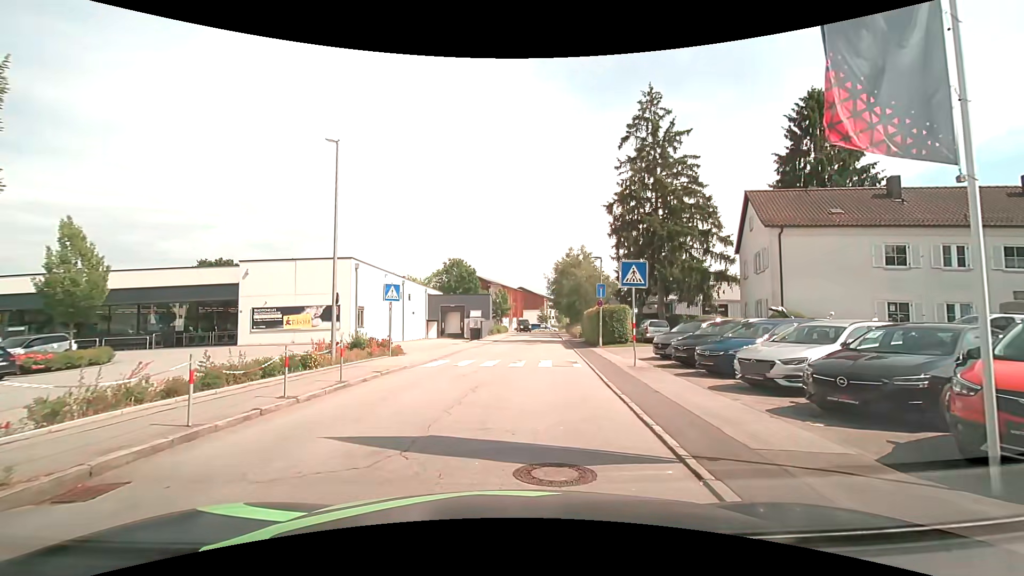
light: Day
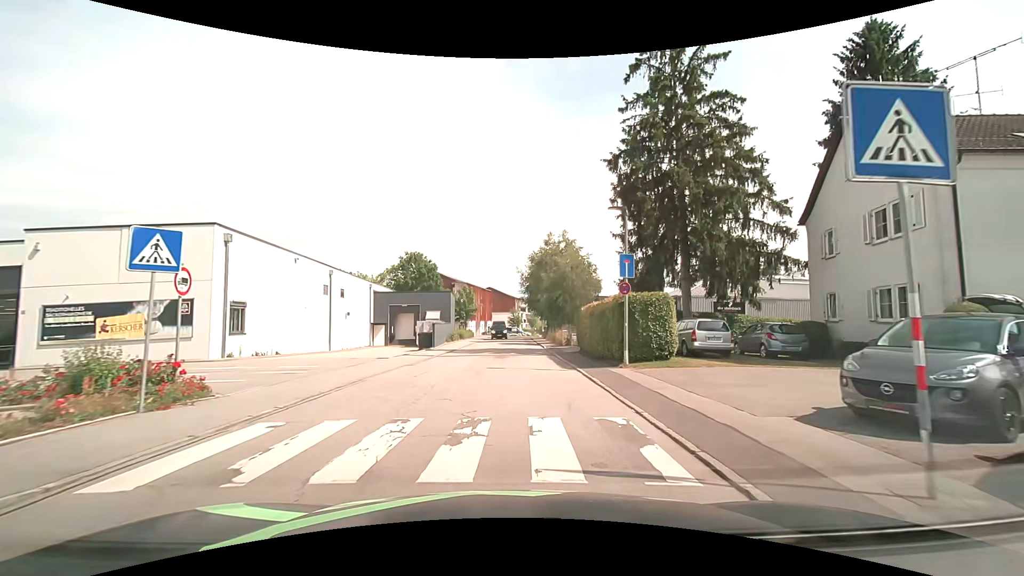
(+0.4, +13.0) m; +4°
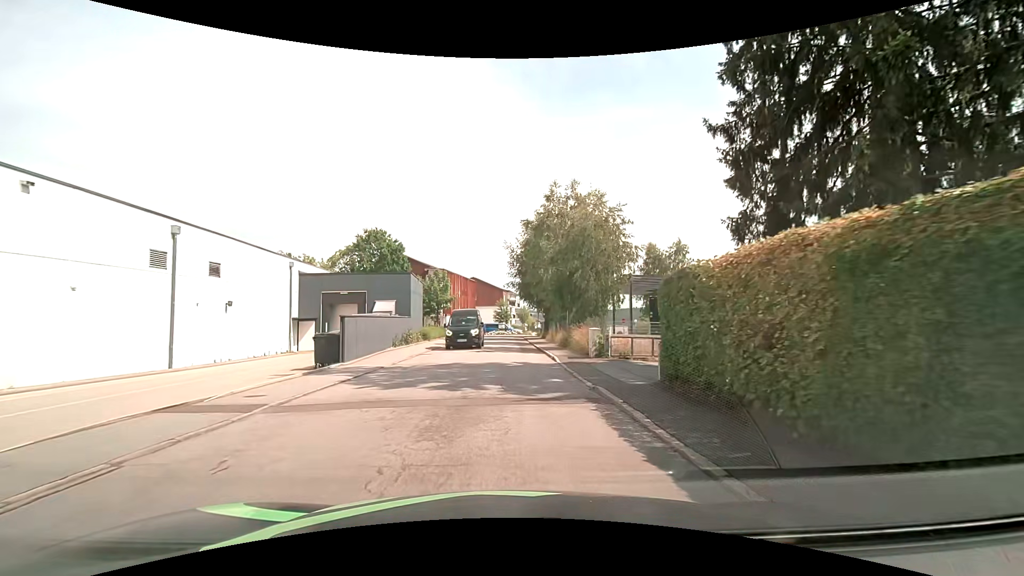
(+0.2, +16.8) m; +1°
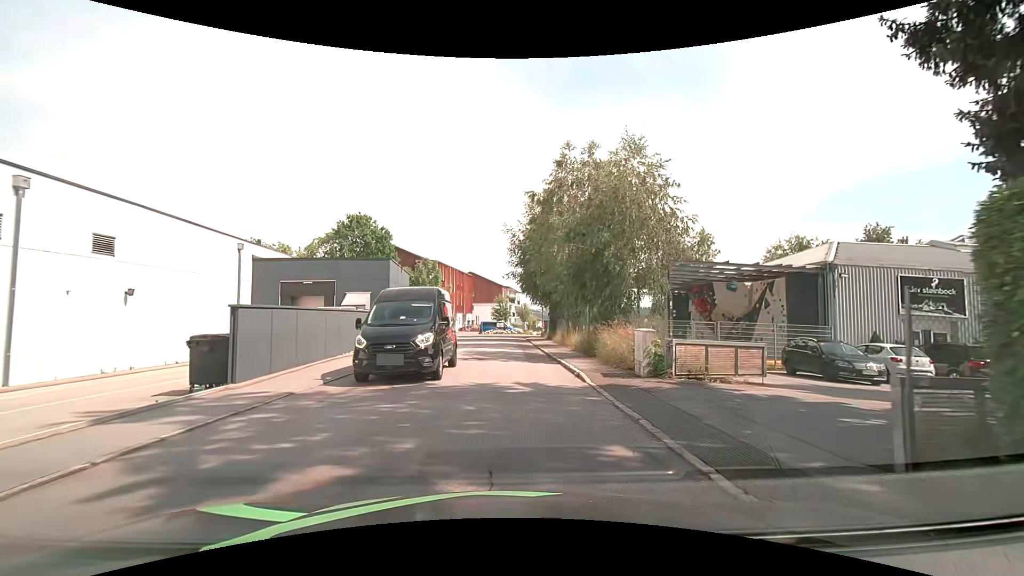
(0.0, +6.9) m; +2°
